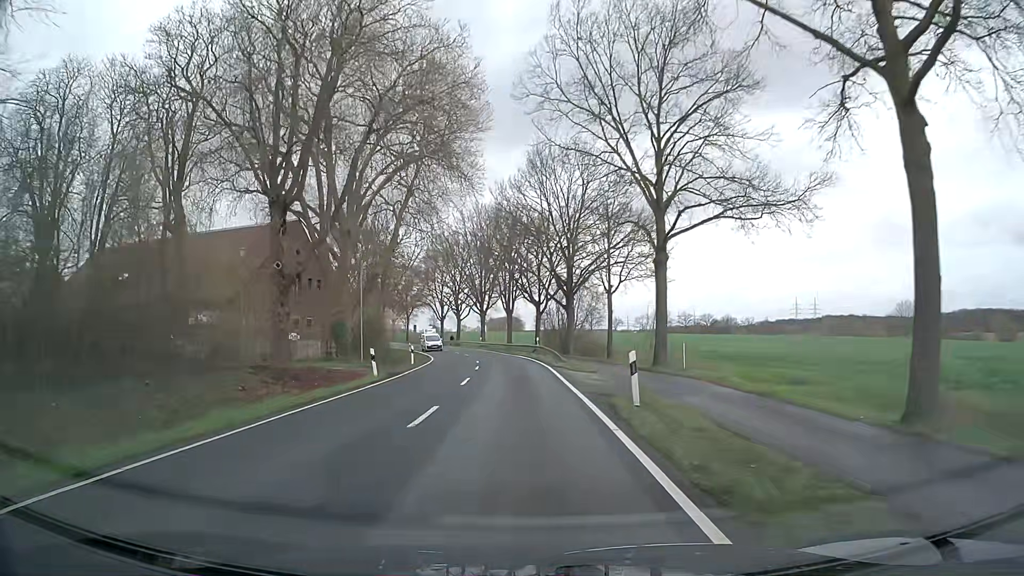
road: secondary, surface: asphalt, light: Day
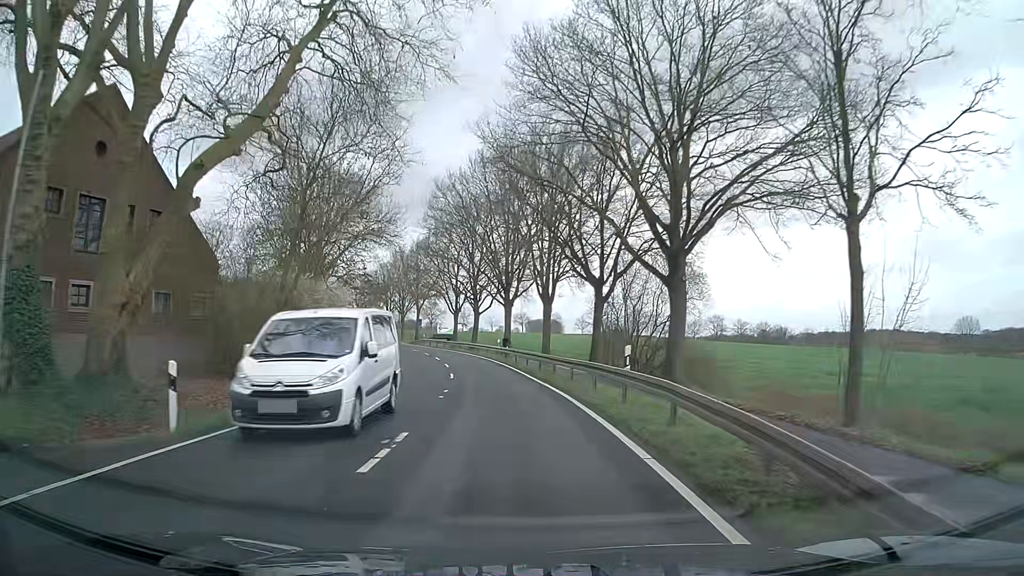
(-0.7, +30.5) m; -3°
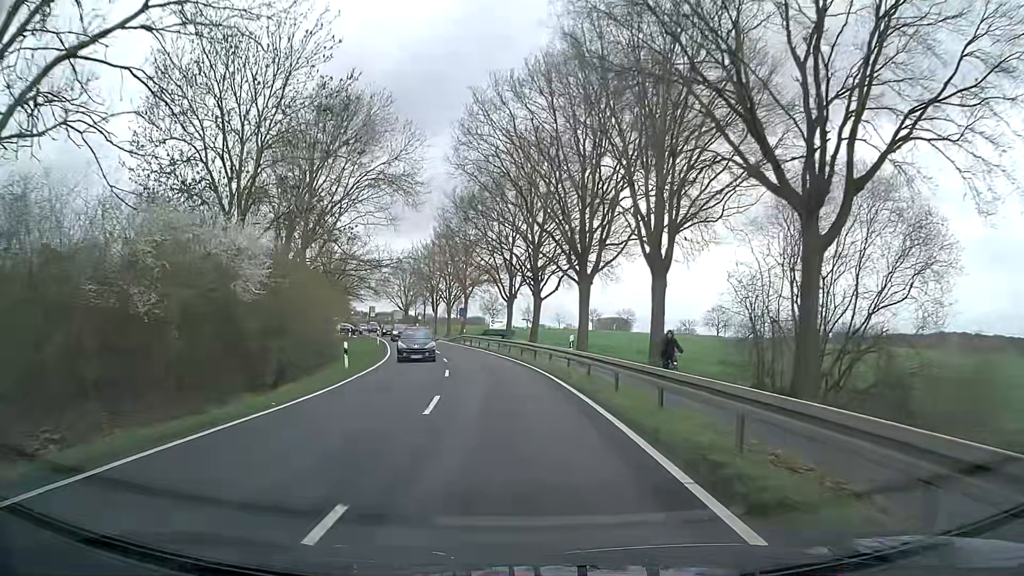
(-1.0, +22.9) m; -6°
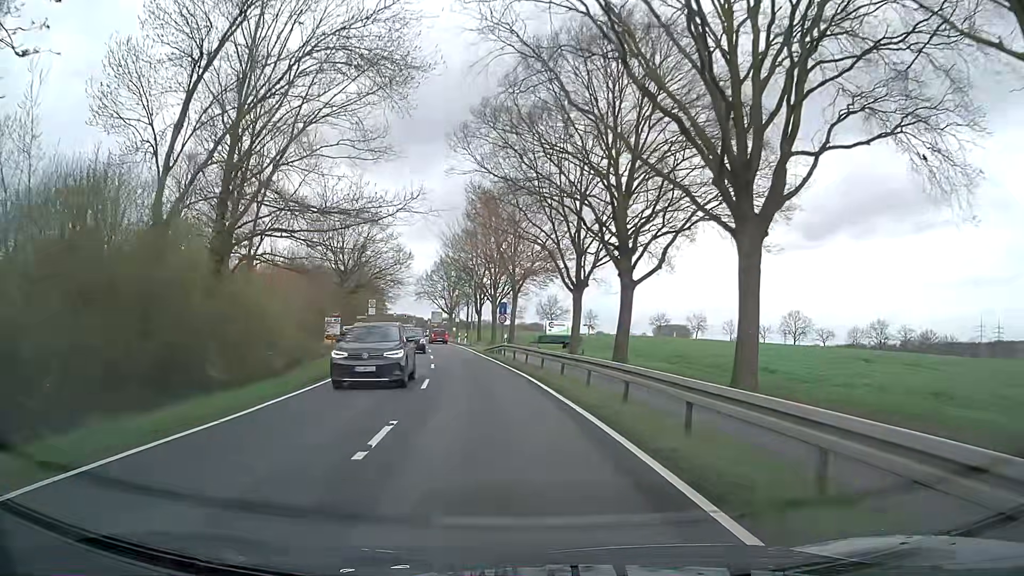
(-1.0, +22.1) m; -4°
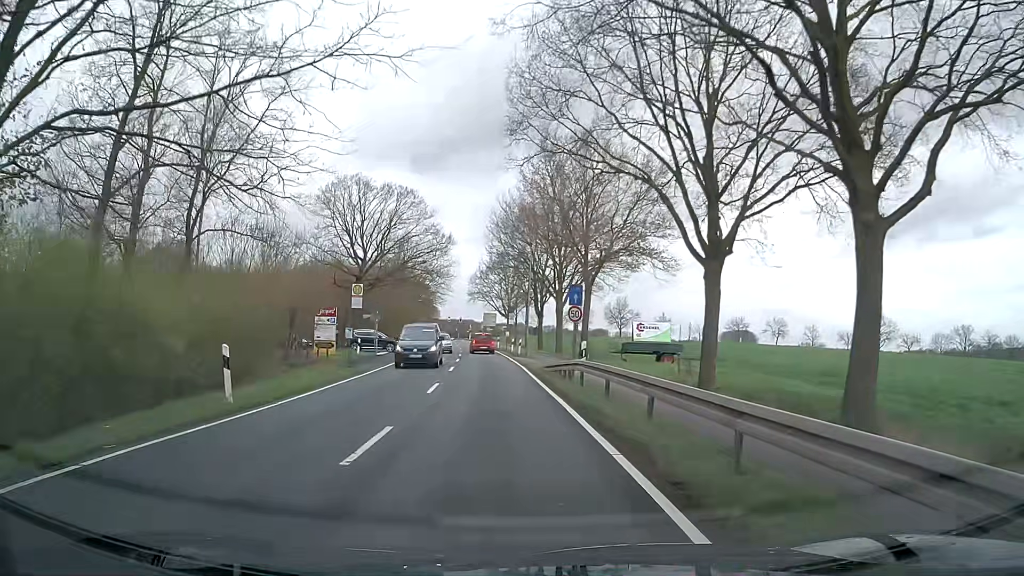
(-1.0, +18.1) m; -6°
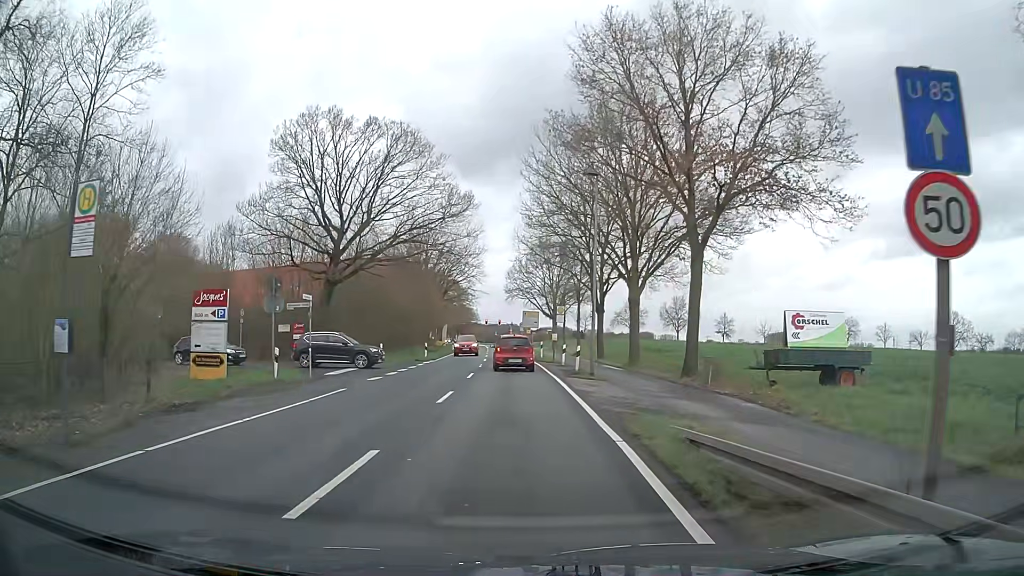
(-0.7, +20.1) m; -3°
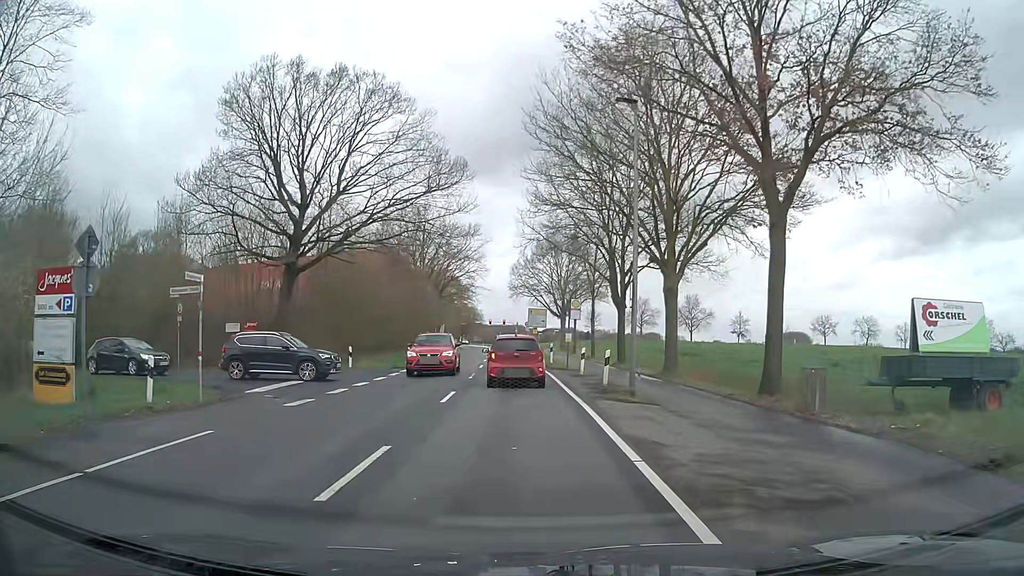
(-0.1, +8.3) m; -1°
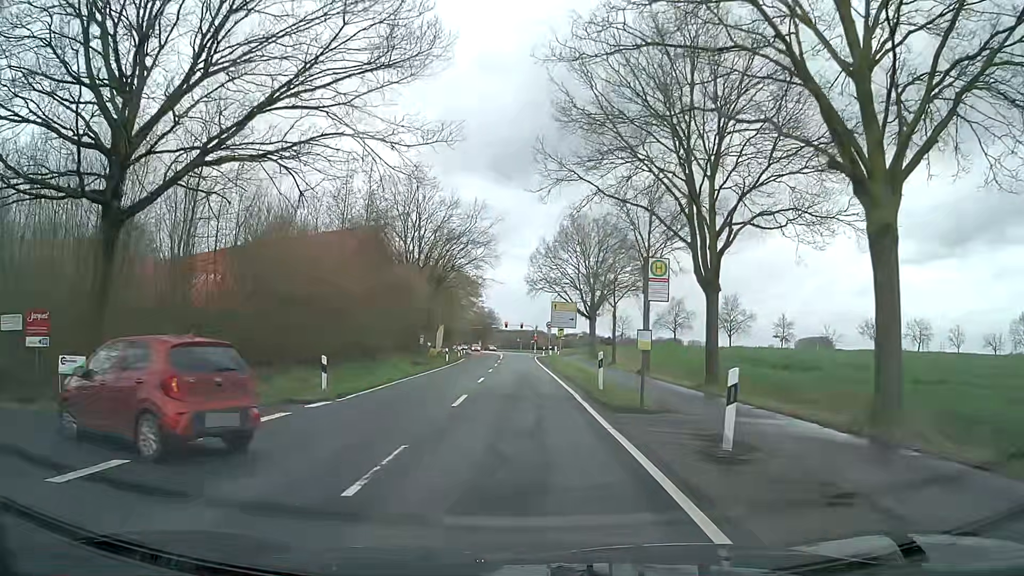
(-0.1, +17.8) m; -1°
